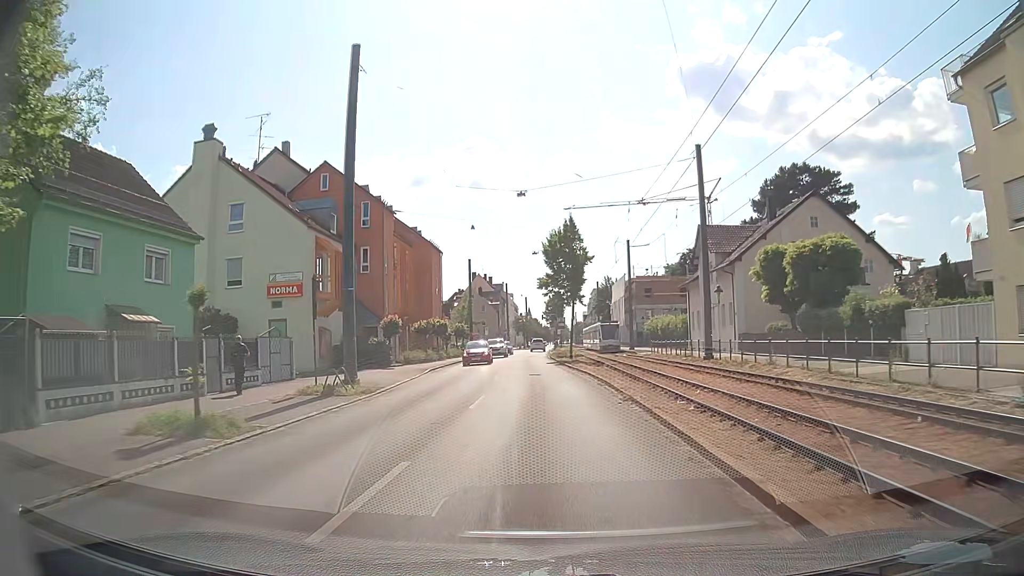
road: tertiary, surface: asphalt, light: Day
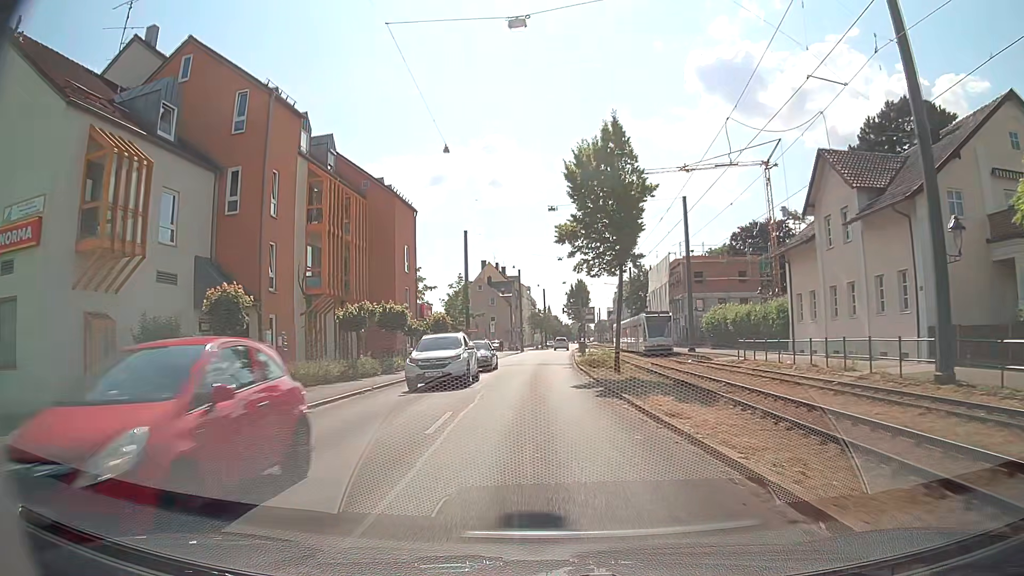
(0.0, +21.7) m; -1°
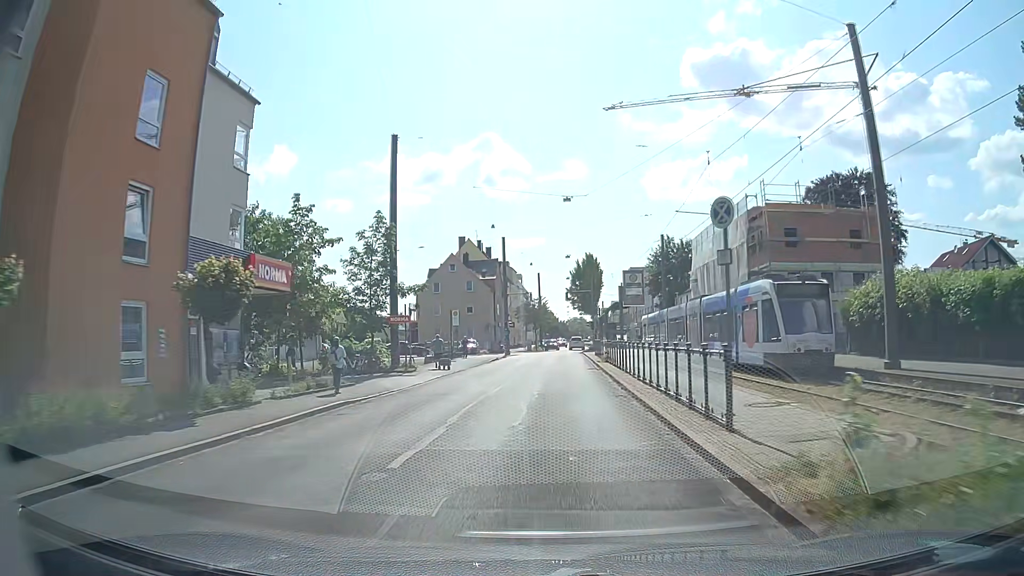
(-0.2, +30.2) m; 0°
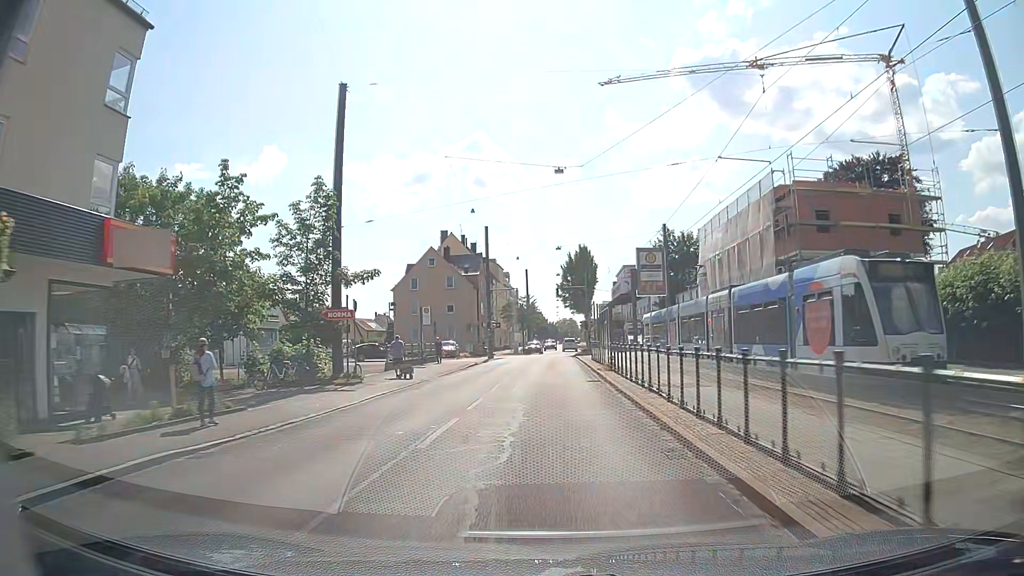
(+0.1, +7.6) m; +1°
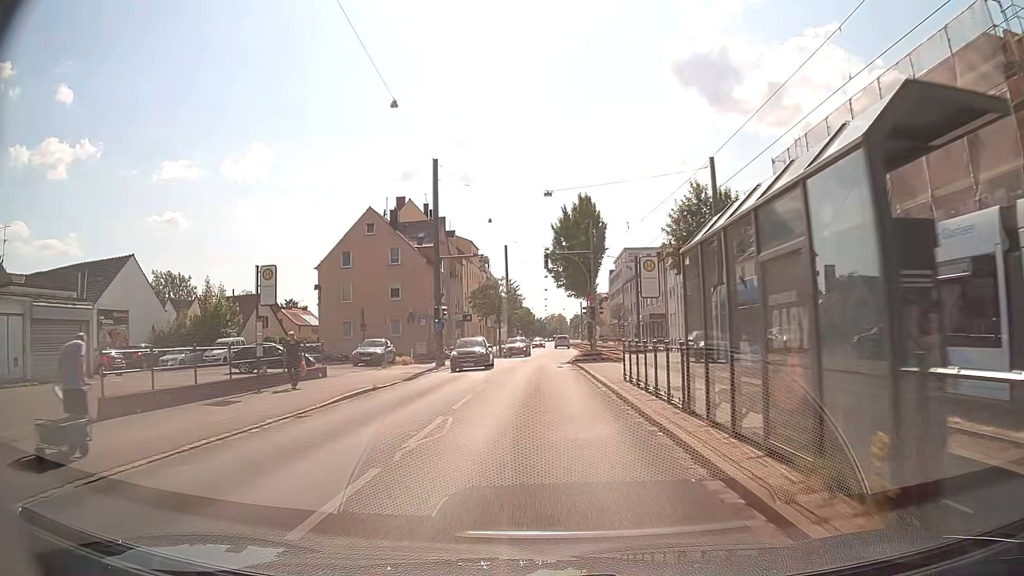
(+0.3, +22.6) m; +1°
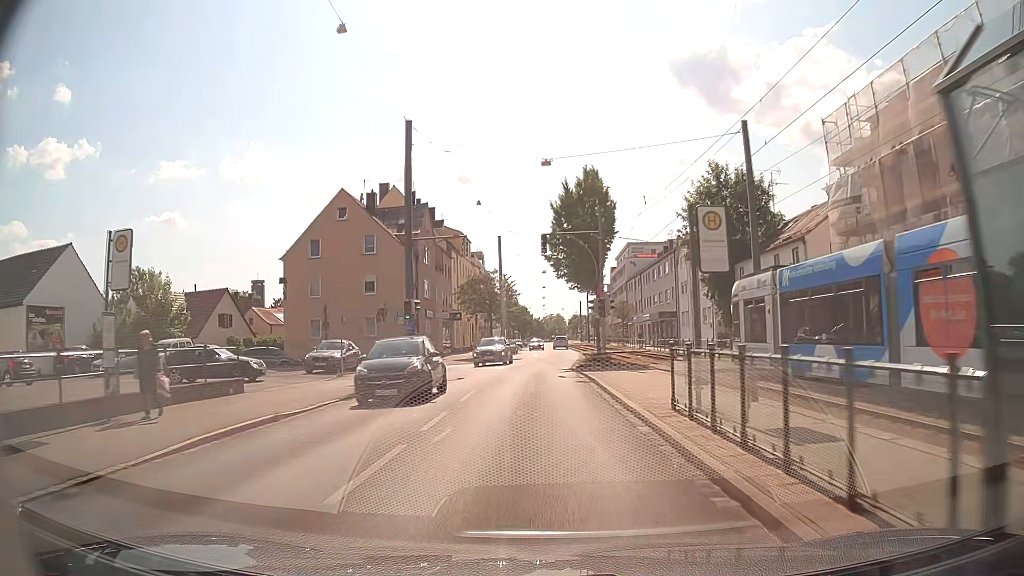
(0.0, +7.4) m; 0°
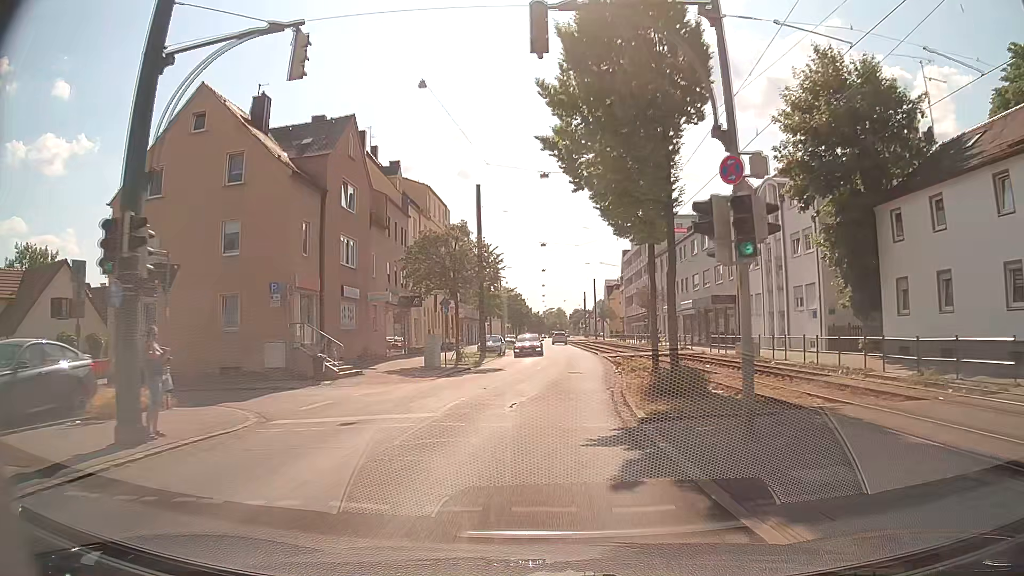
(-0.1, +21.8) m; 0°
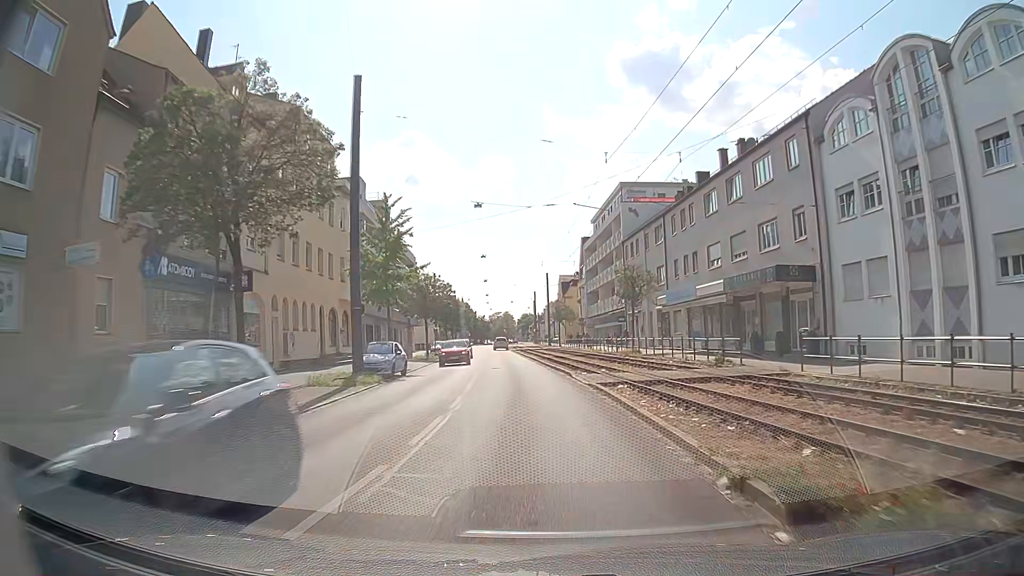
(+0.6, +21.3) m; +4°
(0, +10) (0, +20) (-1, +30) (-2, +40) (-3, +50) (-3, +60) (-4, +70) (-5, +80) (-6, +90) (-6, +100) m
